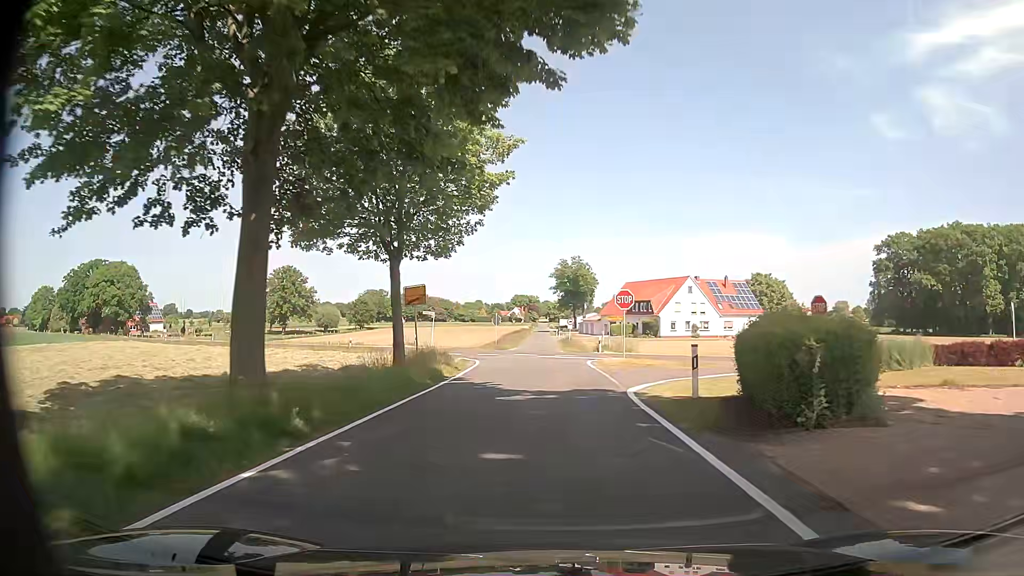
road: tertiary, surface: asphalt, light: Day
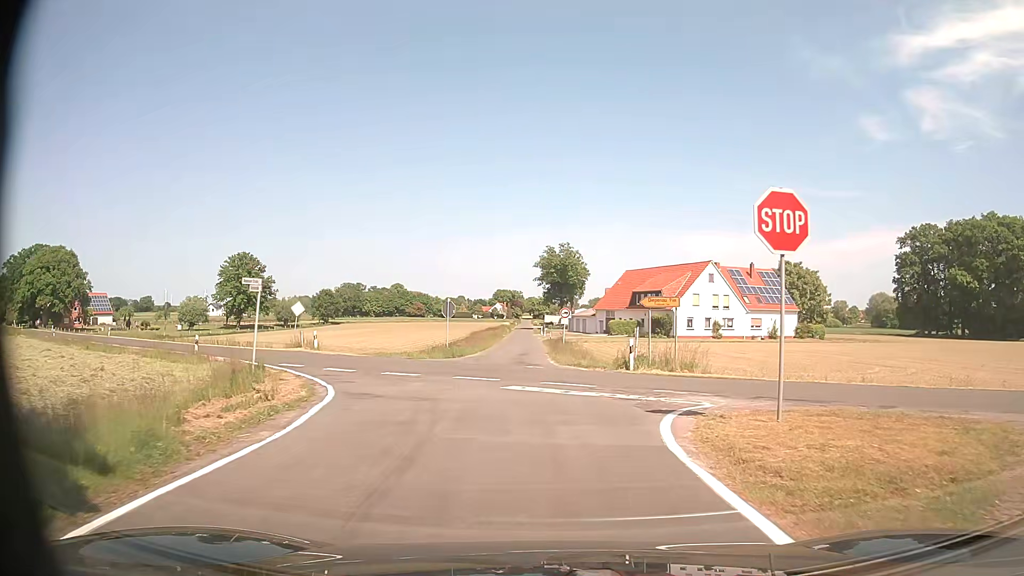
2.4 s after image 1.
(+0.1, +21.8) m; +1°
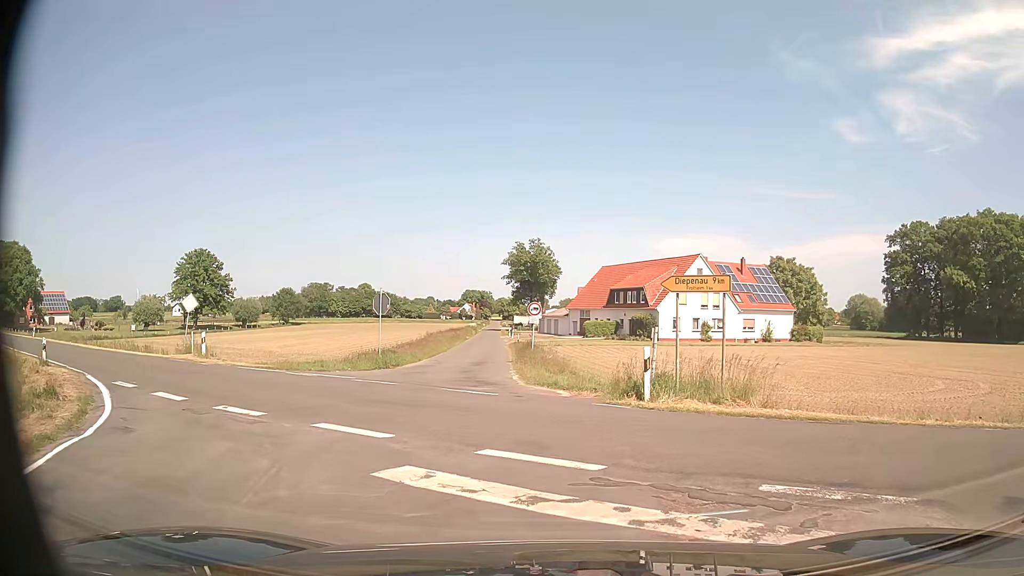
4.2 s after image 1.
(+0.2, +8.9) m; +2°
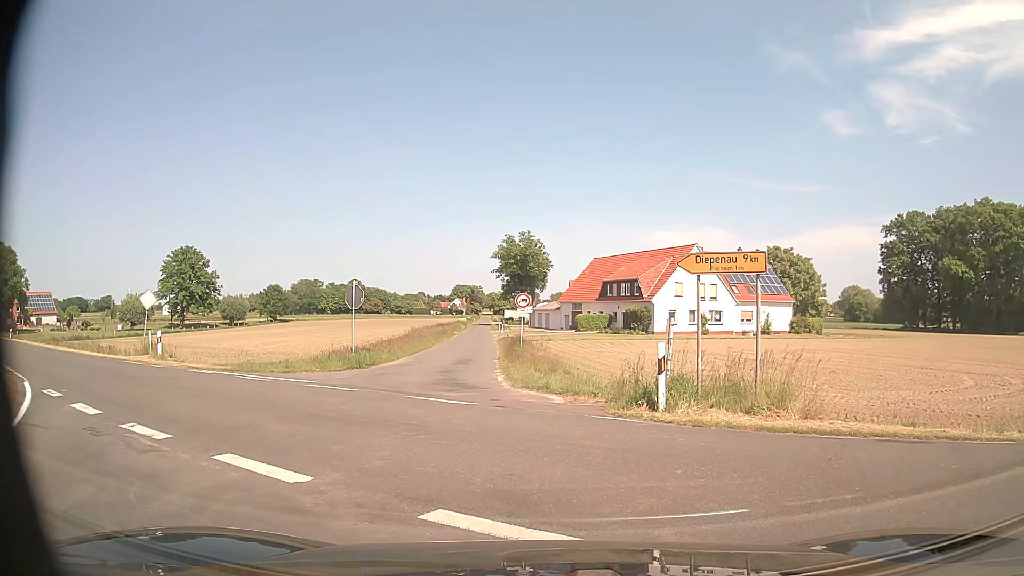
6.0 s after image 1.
(+0.1, +2.4) m; +2°
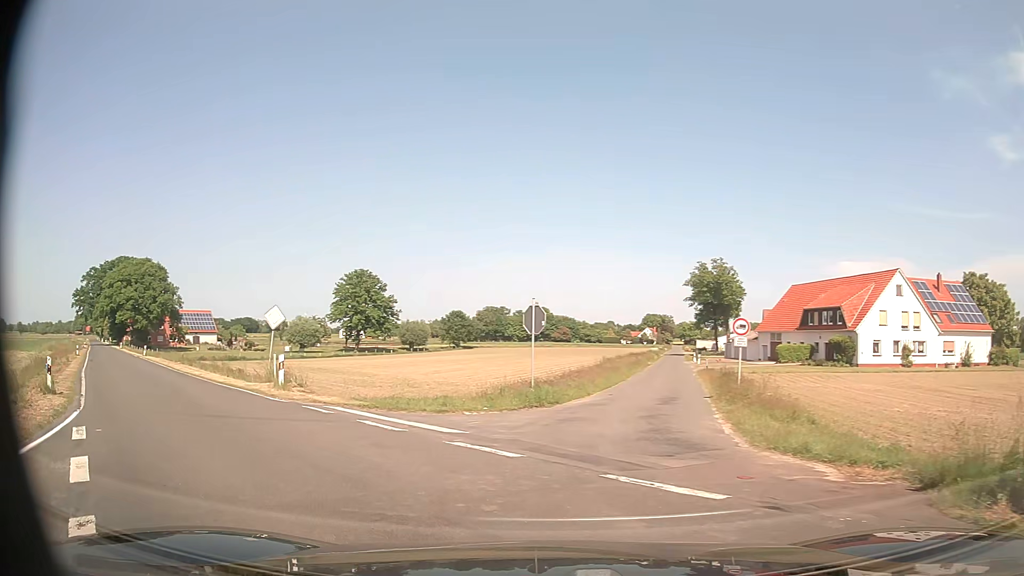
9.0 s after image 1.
(-0.7, +5.5) m; -16°
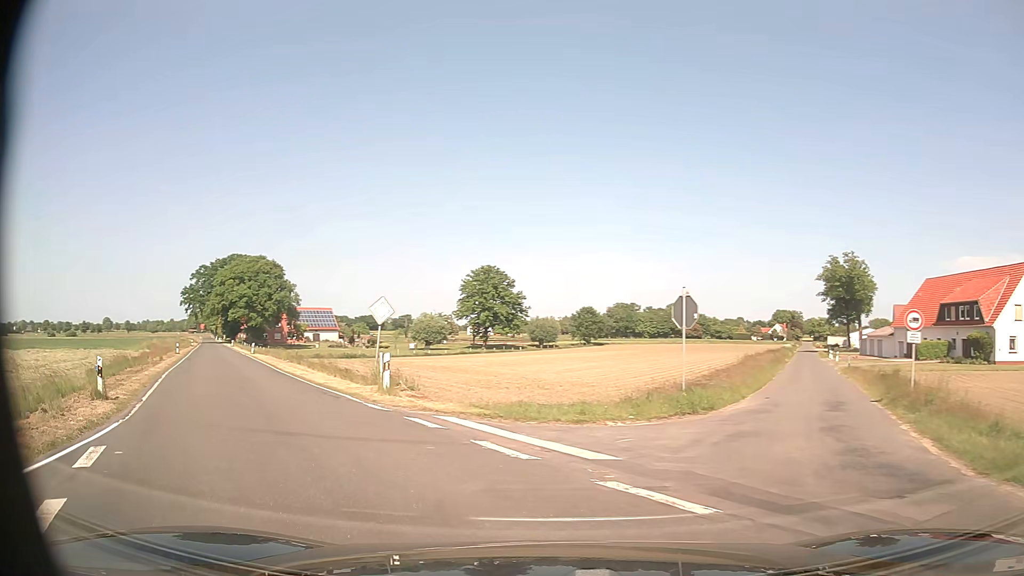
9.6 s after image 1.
(-0.4, +3.2) m; -12°
(-2, +10) (-7, +19) (-12, +27) (-16, +36) (-21, +45) (-26, +54) (-31, +62) (-36, +71) (-41, +80) (-46, +89) m
